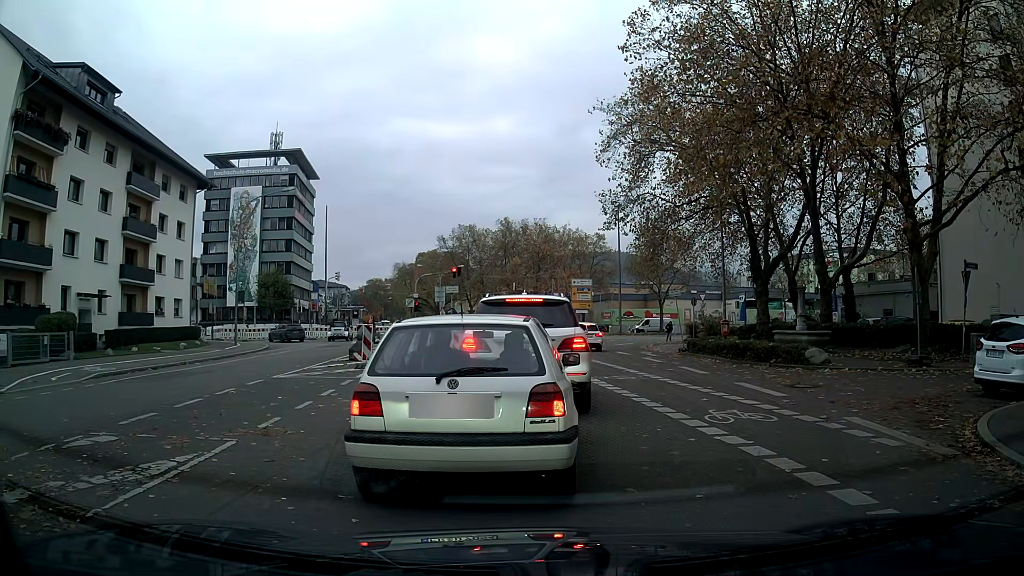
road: tertiary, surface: asphalt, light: Day
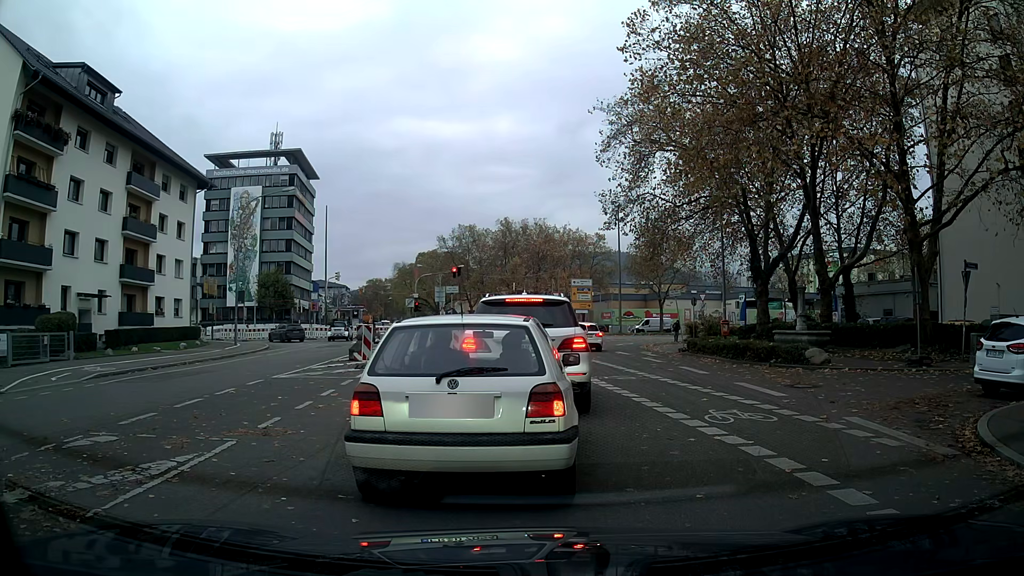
(0.0, 0.0) m; 0°
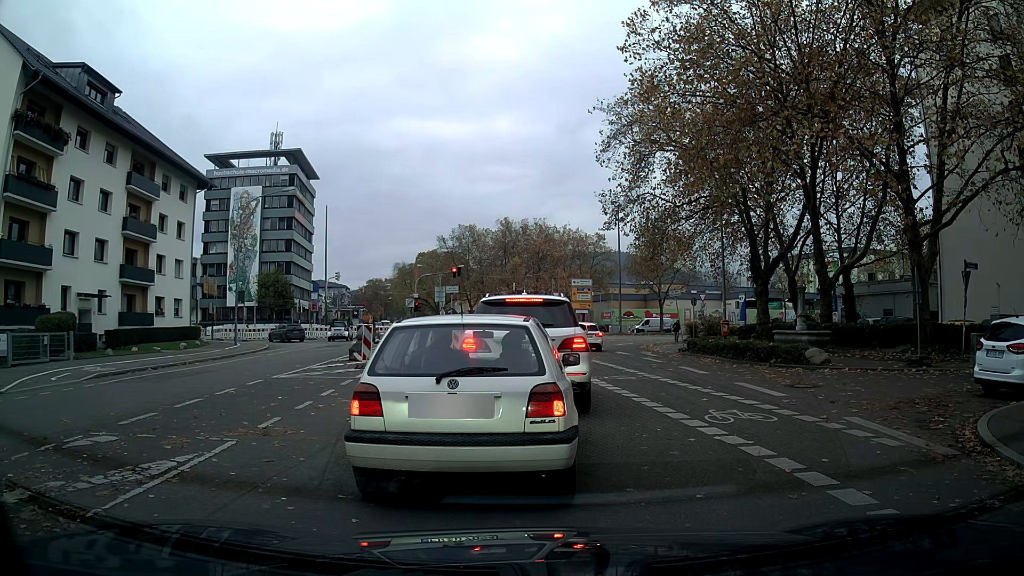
(0.0, 0.0) m; 0°
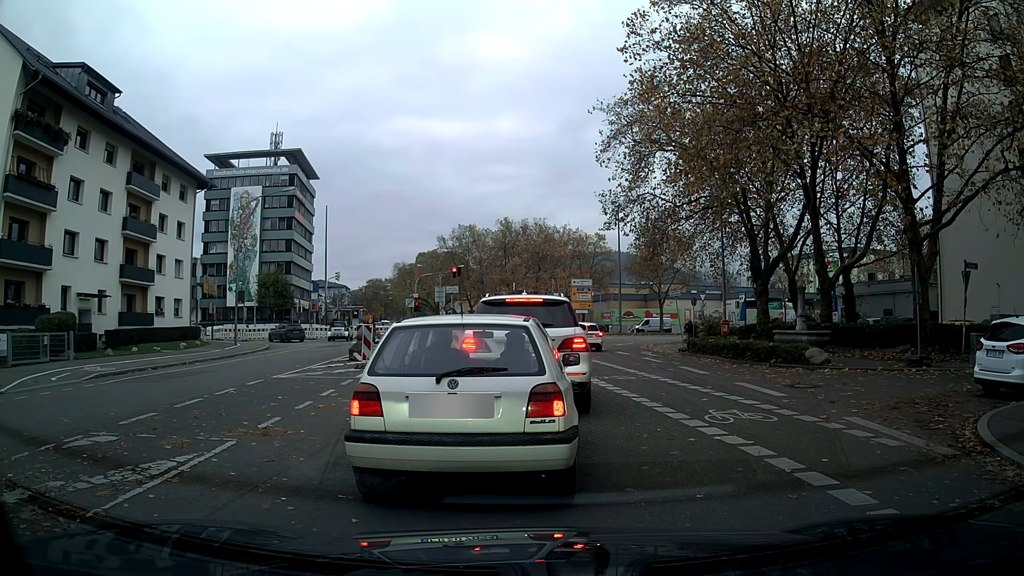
(0.0, 0.0) m; 0°
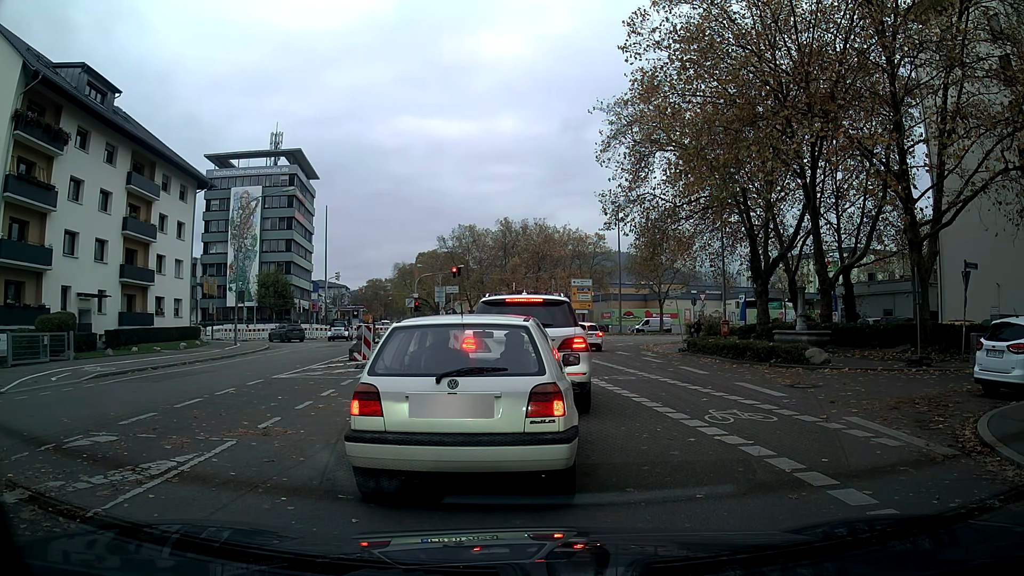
(0.0, 0.0) m; 0°
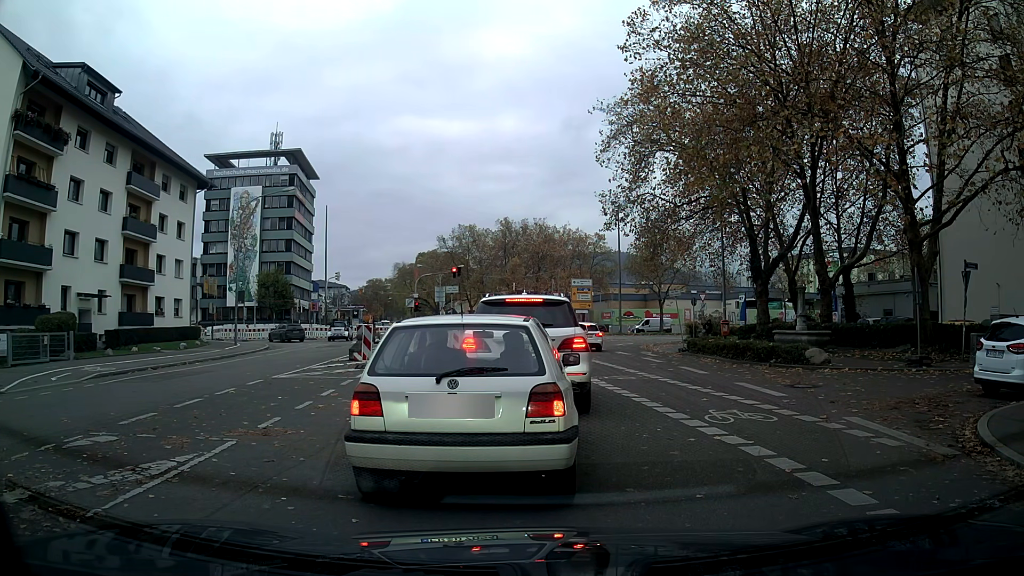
(0.0, 0.0) m; 0°
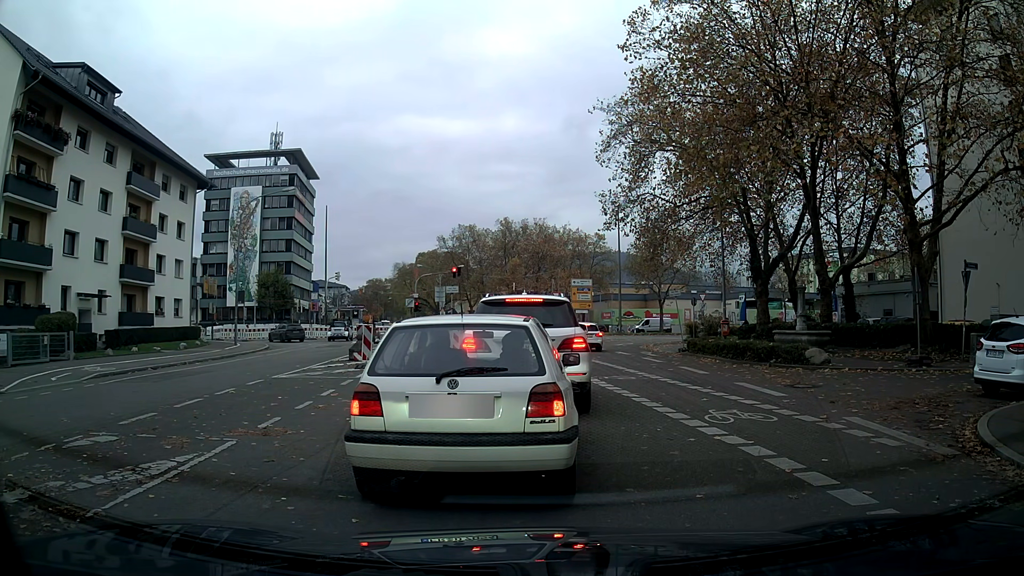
(0.0, 0.0) m; 0°
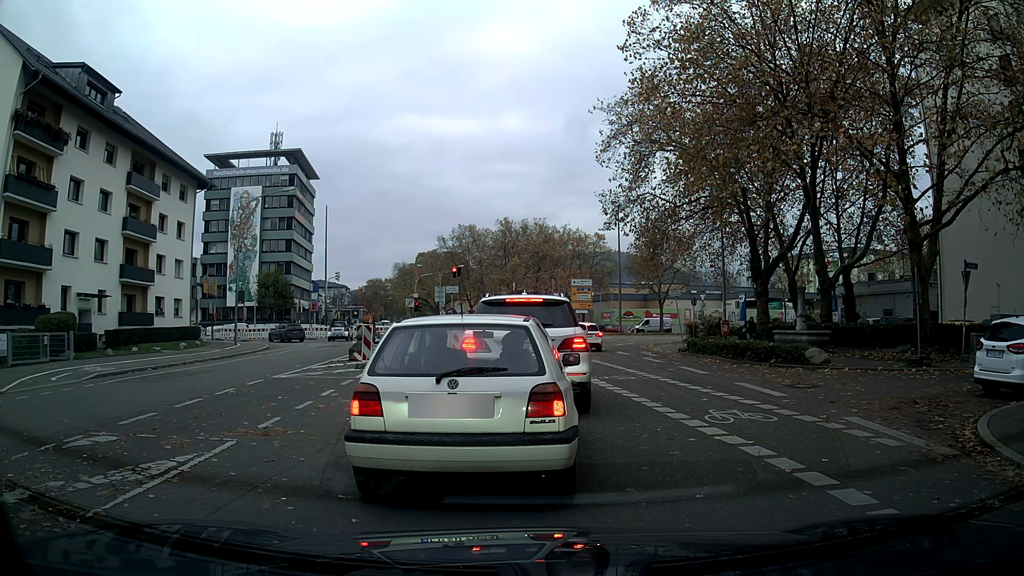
(0.0, 0.0) m; 0°
